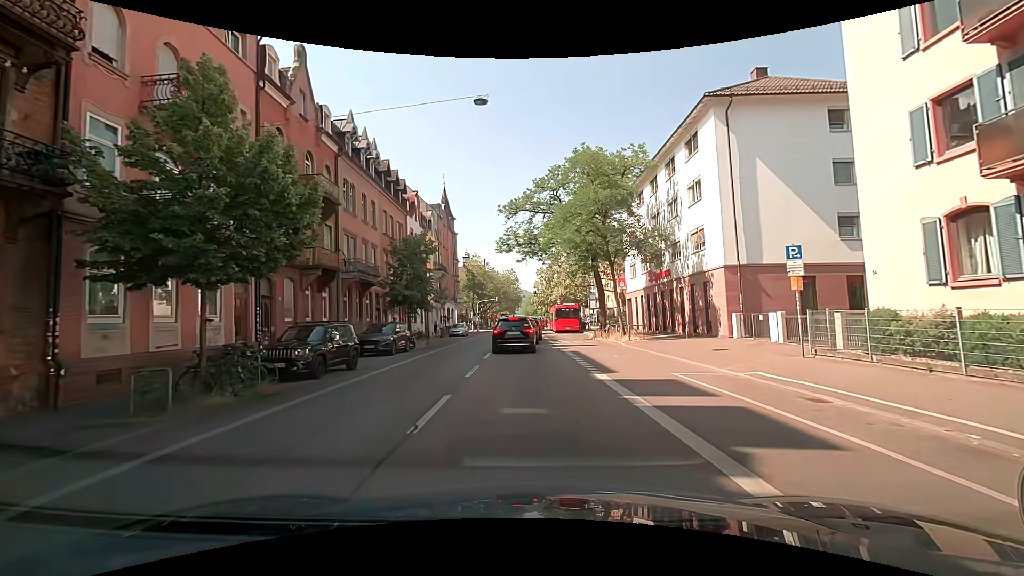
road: secondary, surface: asphalt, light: Day
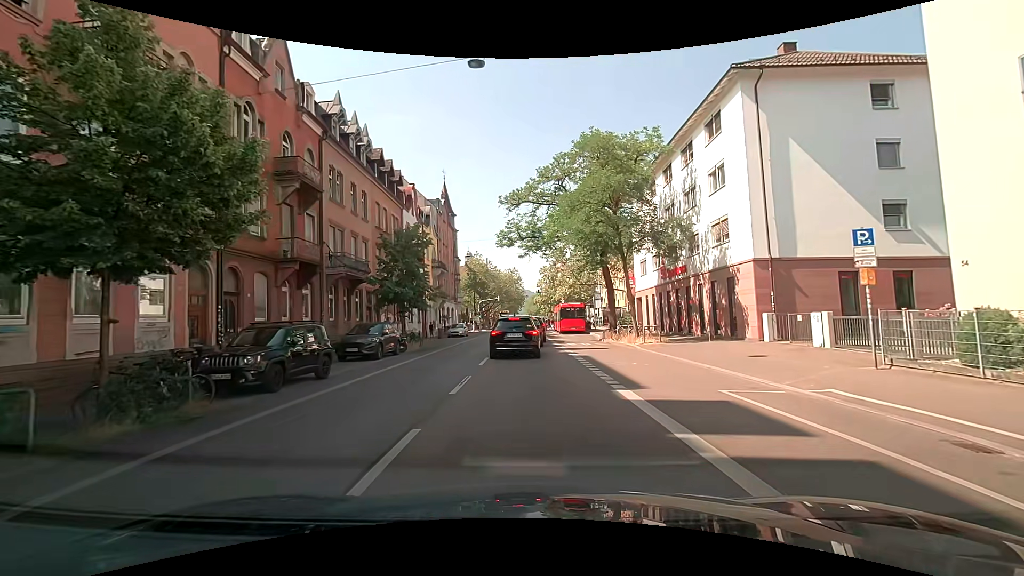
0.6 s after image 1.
(-0.1, +2.8) m; -1°
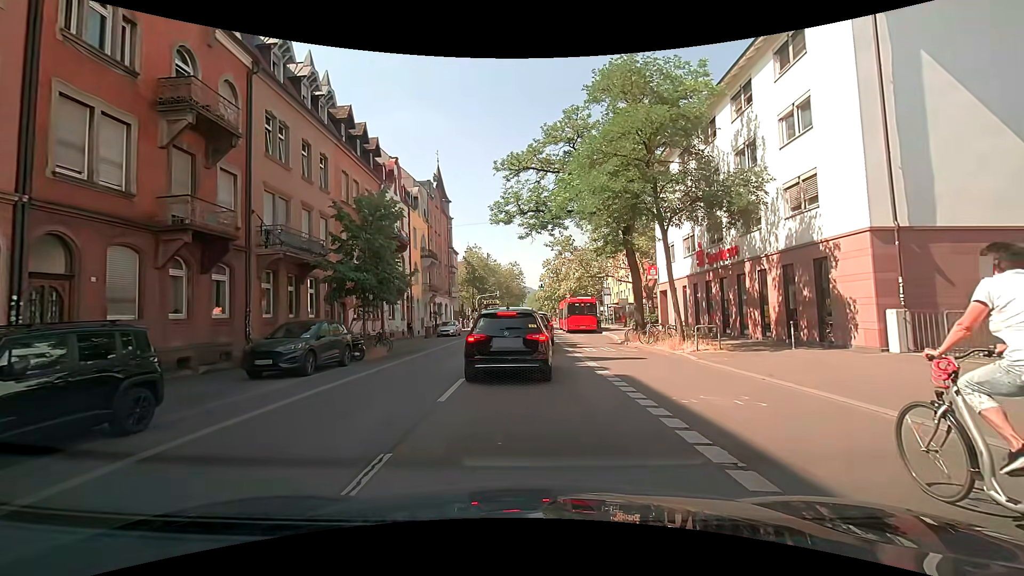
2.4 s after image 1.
(-0.1, +7.1) m; -1°
